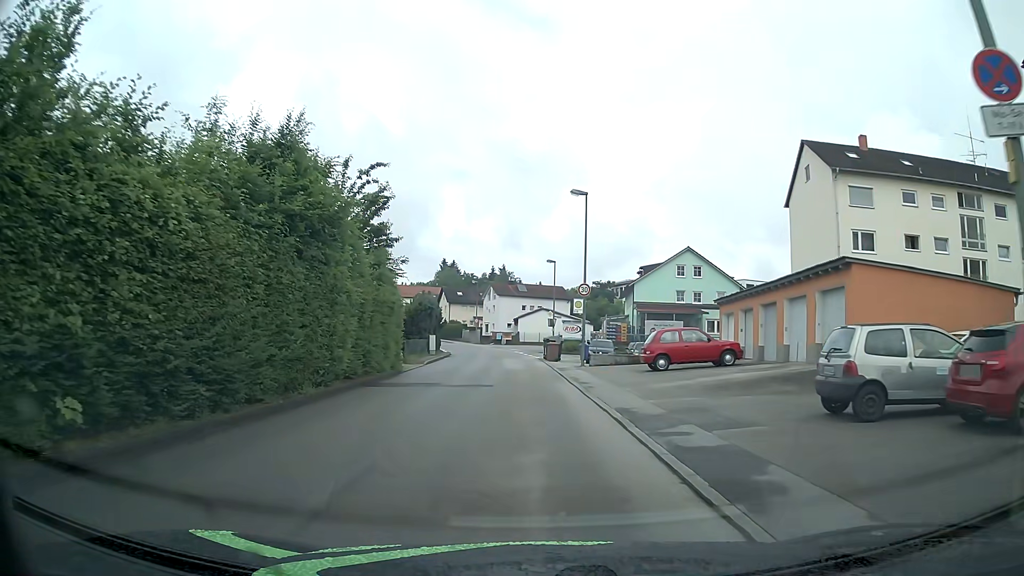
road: unclassified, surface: asphalt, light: Day
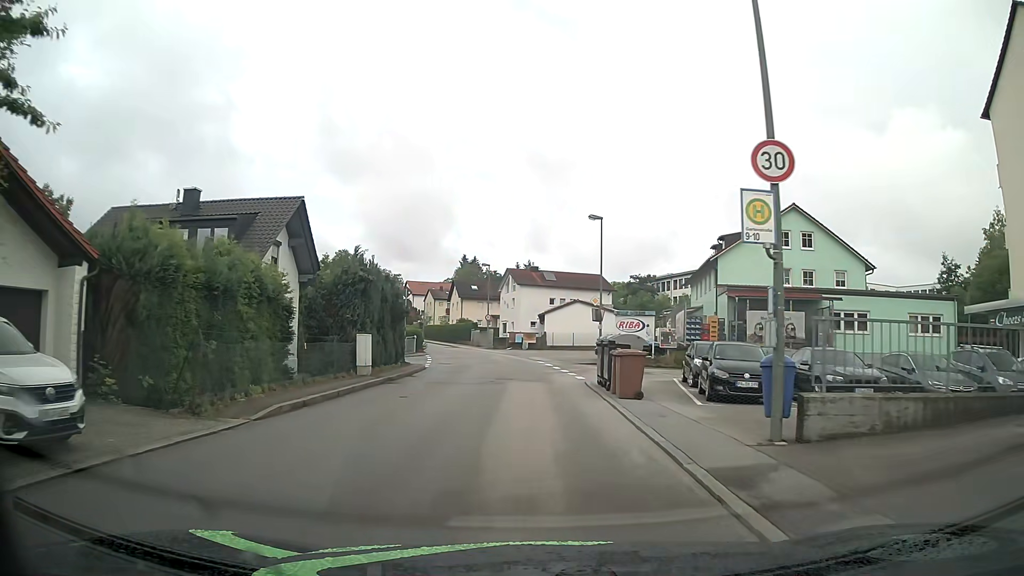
(-0.4, +23.1) m; -2°
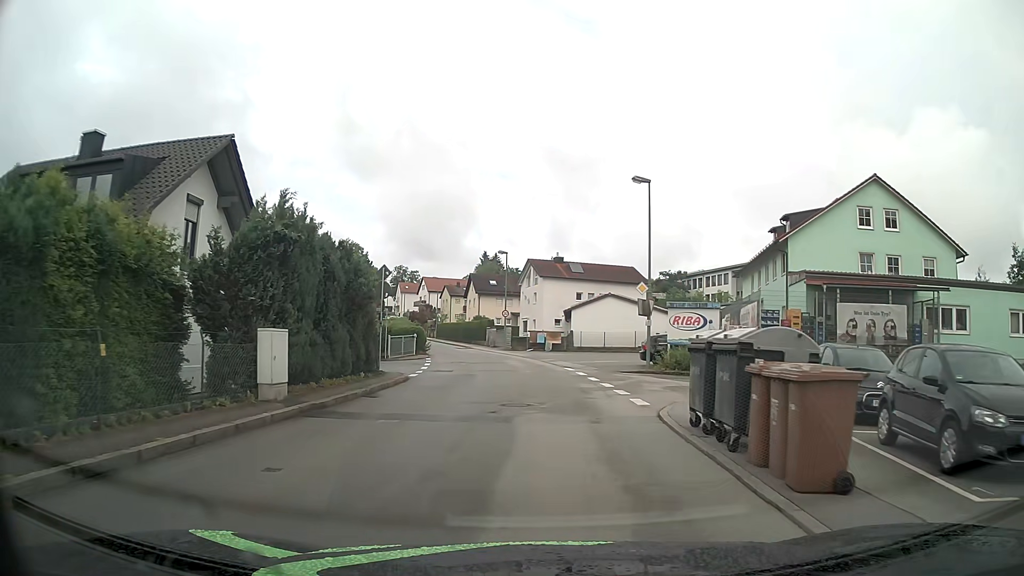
(-0.2, +9.3) m; -2°
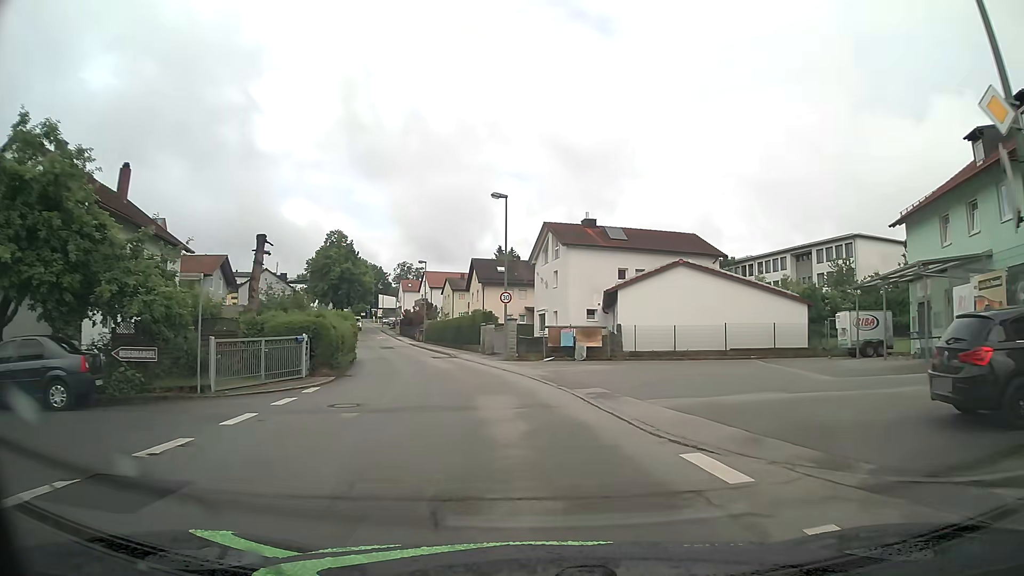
(-0.1, +23.1) m; -2°
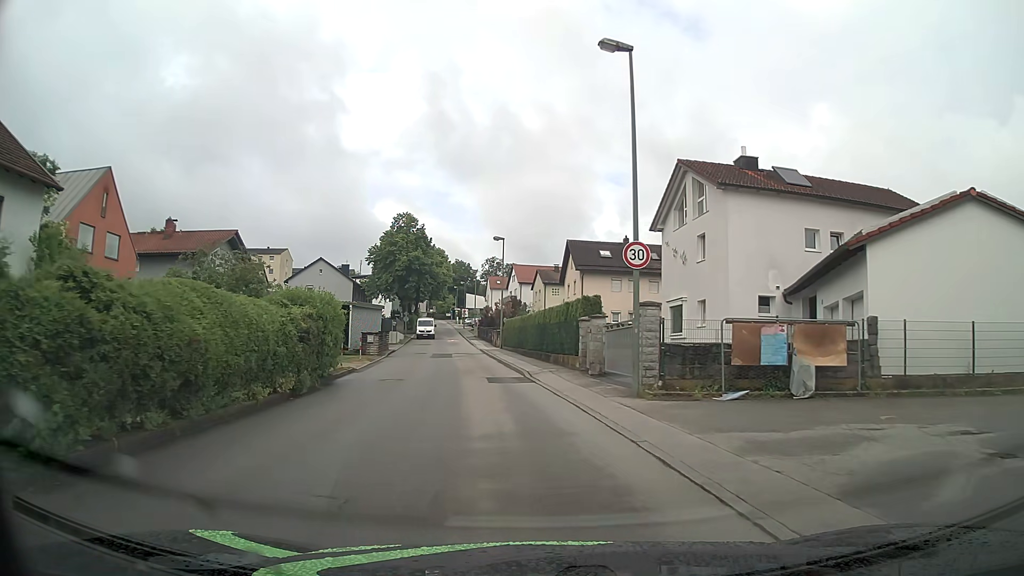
(-1.3, +18.2) m; -8°
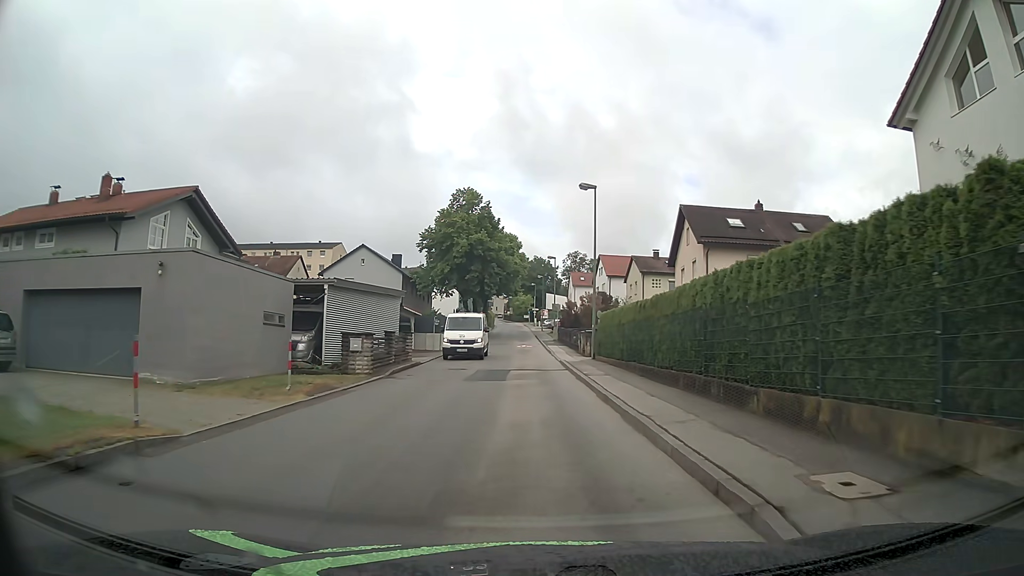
(-1.4, +18.3) m; -8°
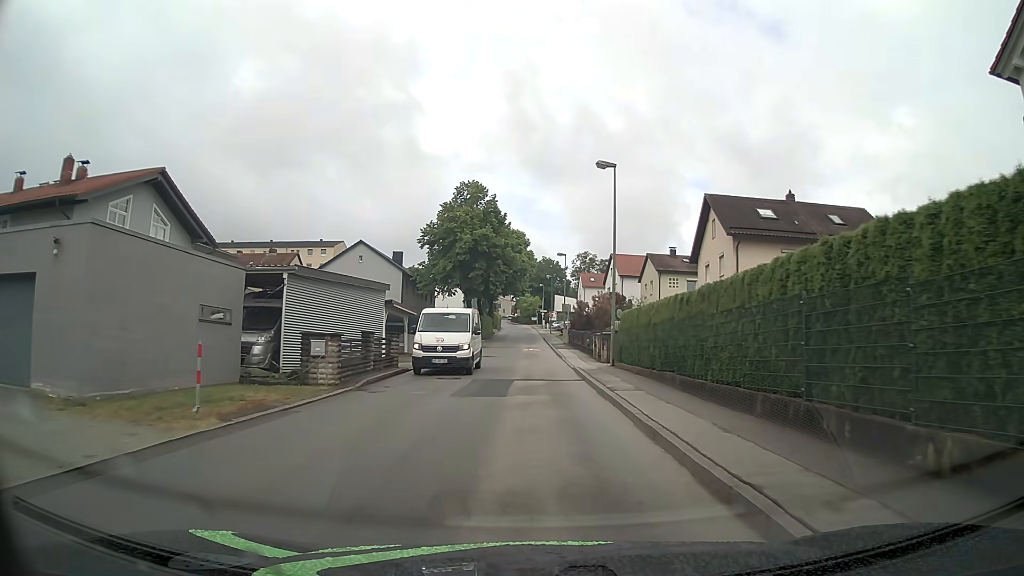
(0.0, +4.6) m; -1°
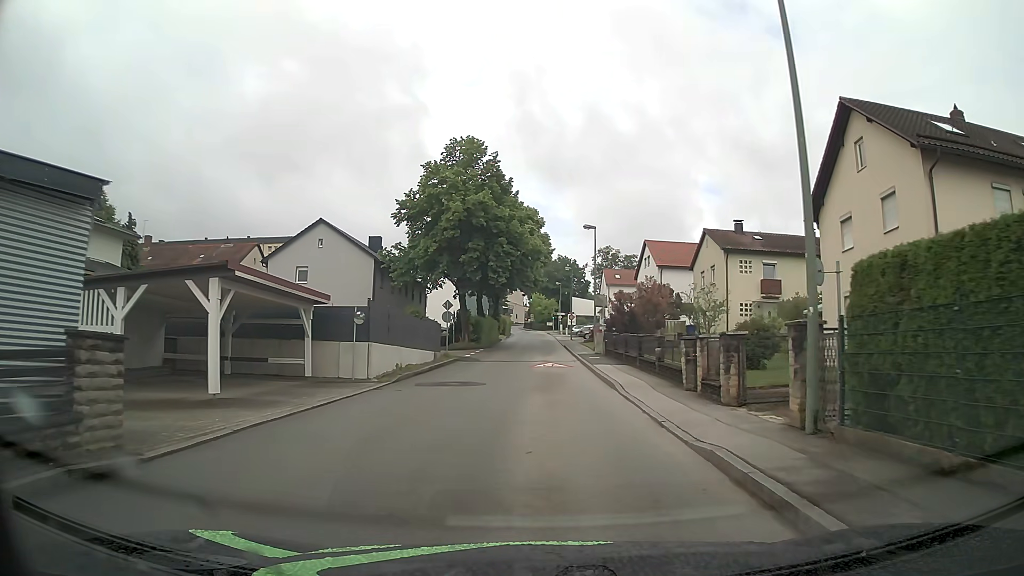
(0.0, +18.4) m; 0°
(0, +10) (0, +20) (0, +30) (0, +40) (0, +50) (0, +60) (0, +70) (0, +80) (0, +90) (0, +100) m
